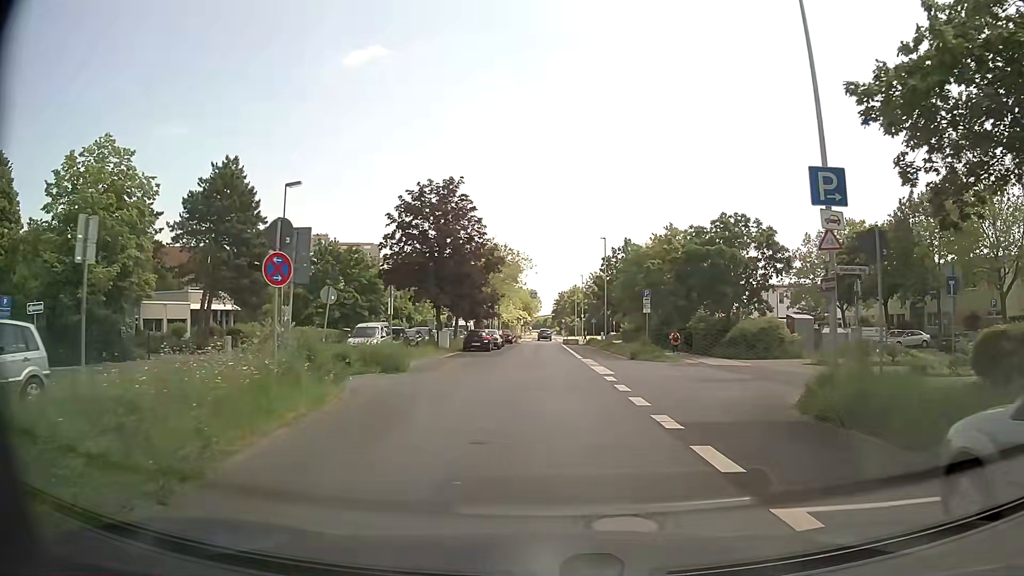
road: unclassified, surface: asphalt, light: Day
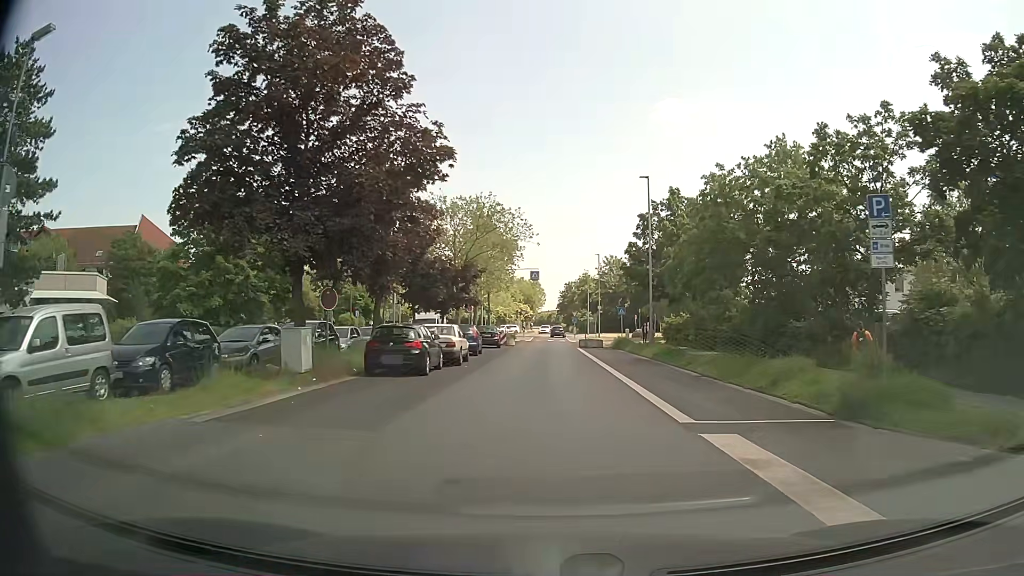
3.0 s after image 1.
(0.0, +25.2) m; 0°
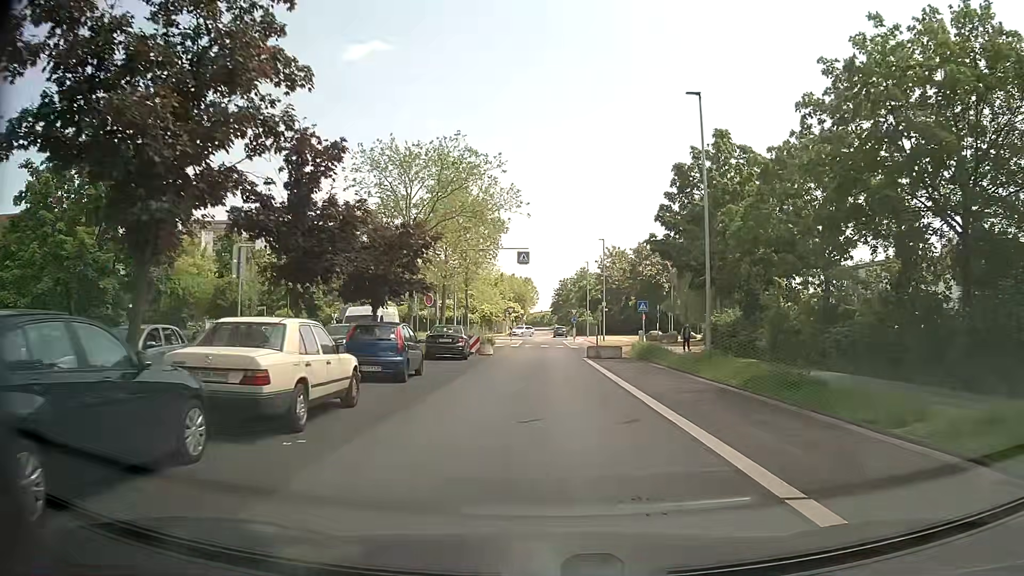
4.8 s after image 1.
(0.0, +15.4) m; 0°
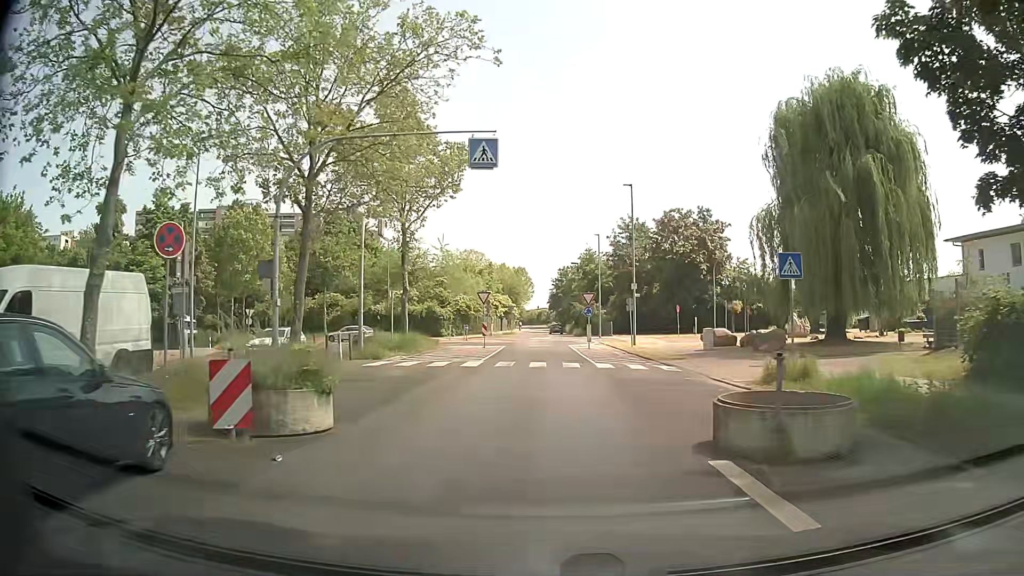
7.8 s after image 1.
(+0.3, +25.1) m; 0°
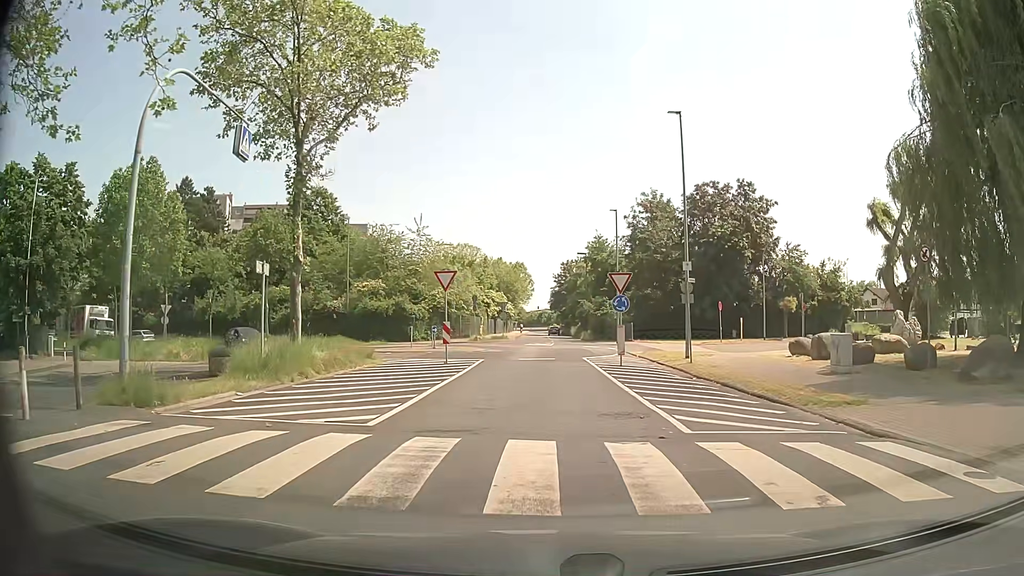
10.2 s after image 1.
(0.0, +15.1) m; 0°
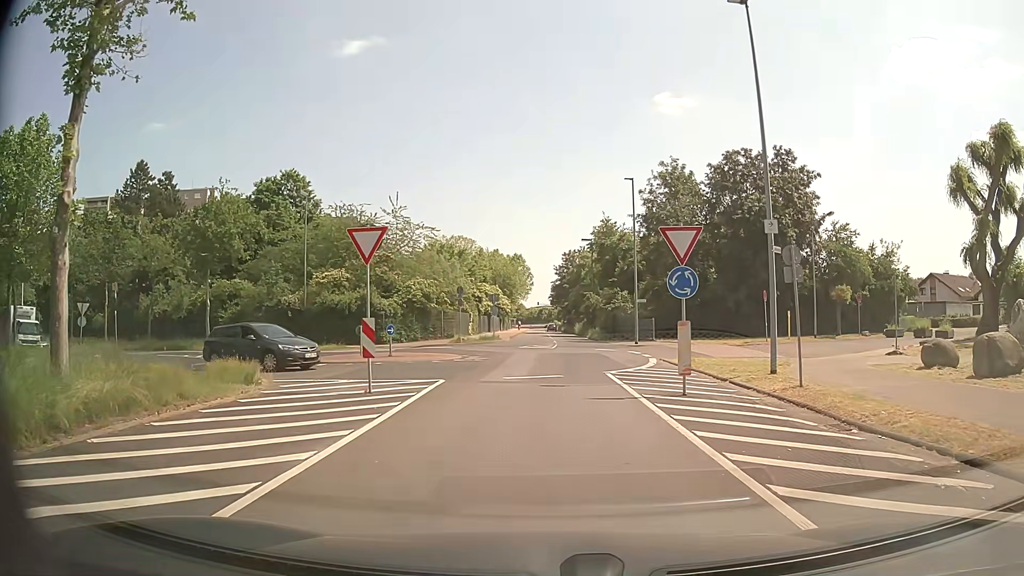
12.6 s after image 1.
(0.0, +10.3) m; -1°
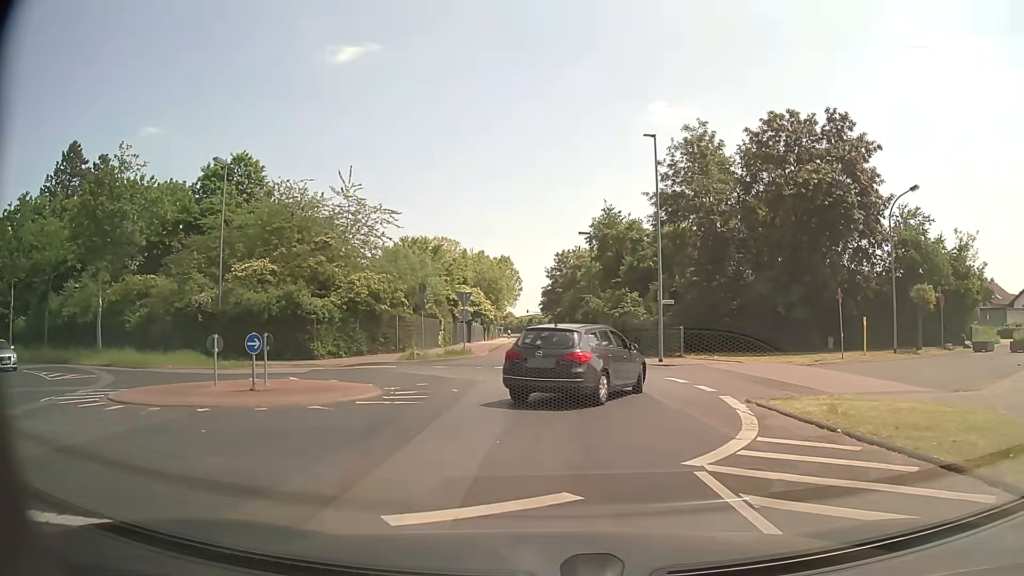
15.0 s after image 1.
(+0.1, +12.0) m; +1°
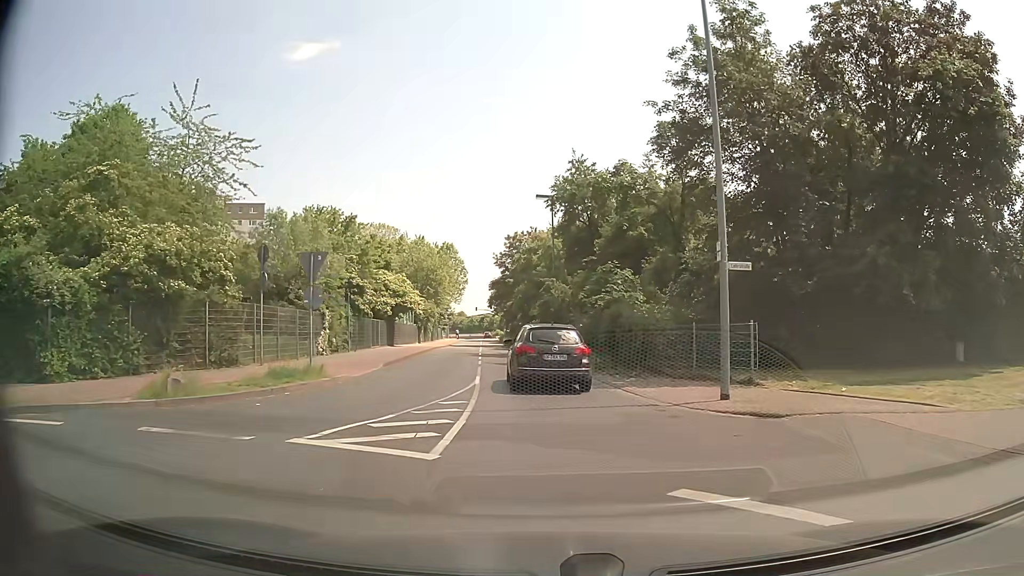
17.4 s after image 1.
(+0.7, +16.9) m; +4°
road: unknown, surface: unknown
(0, +10) (0, +20) (-1, +30) (-2, +40) (-3, +50) (-4, +60) (-5, +70) (-6, +80) (-7, +90) (-8, +100) m
